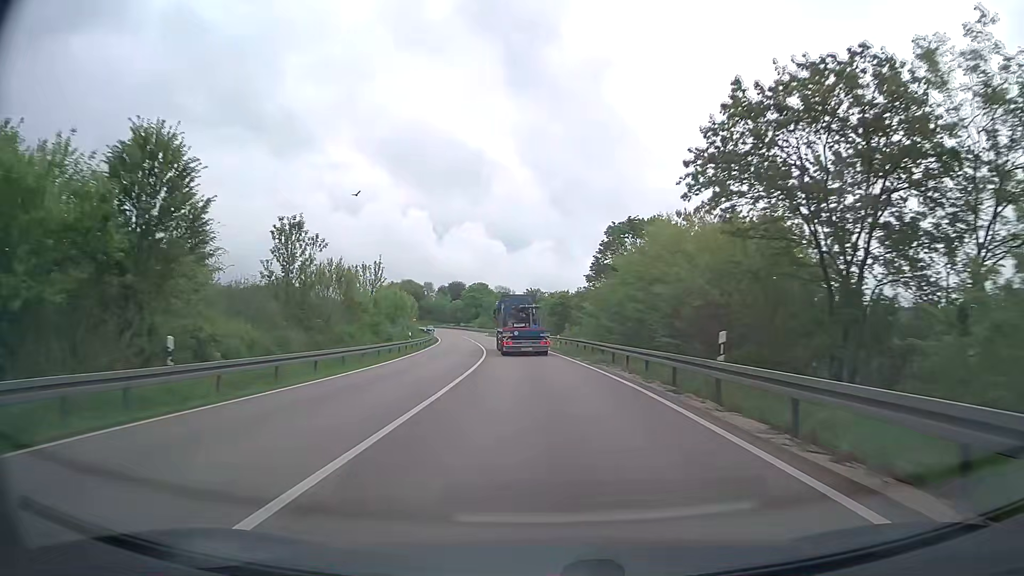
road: trunk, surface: asphalt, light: Day
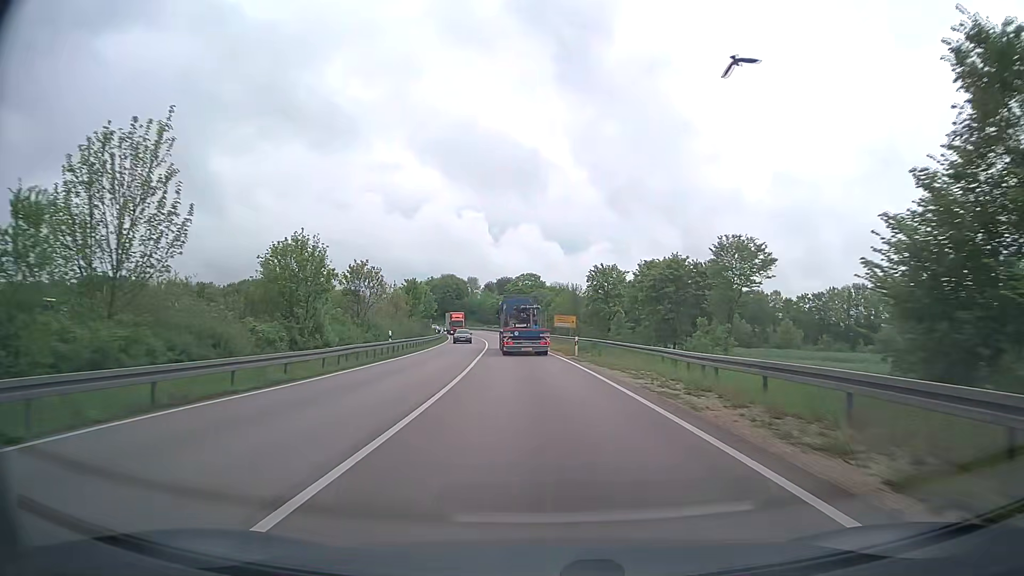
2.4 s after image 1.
(-2.0, +47.4) m; -5°
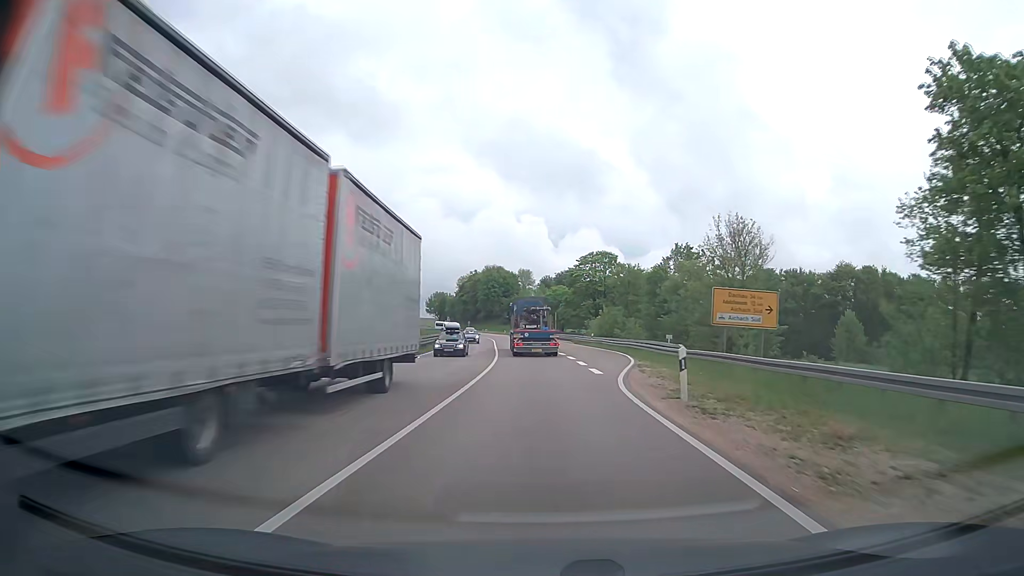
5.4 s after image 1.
(-3.0, +59.3) m; -6°
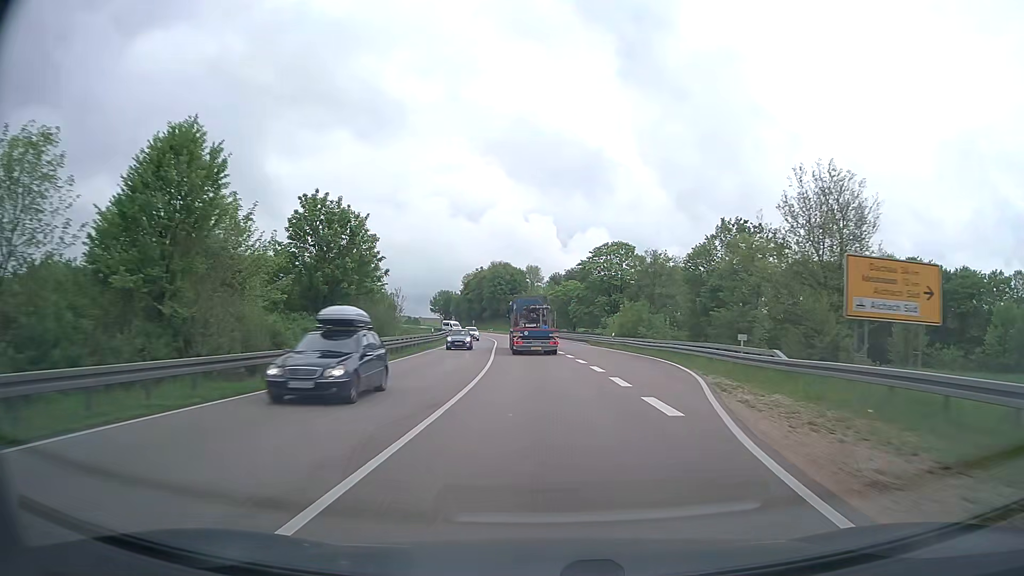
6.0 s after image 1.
(-0.1, +11.9) m; -1°
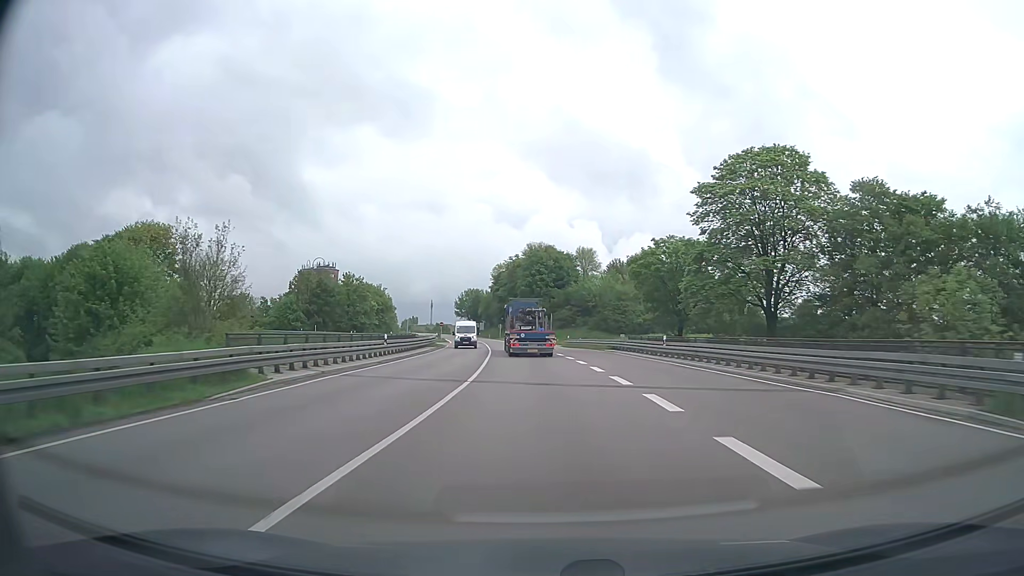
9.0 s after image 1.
(-2.1, +59.0) m; -4°
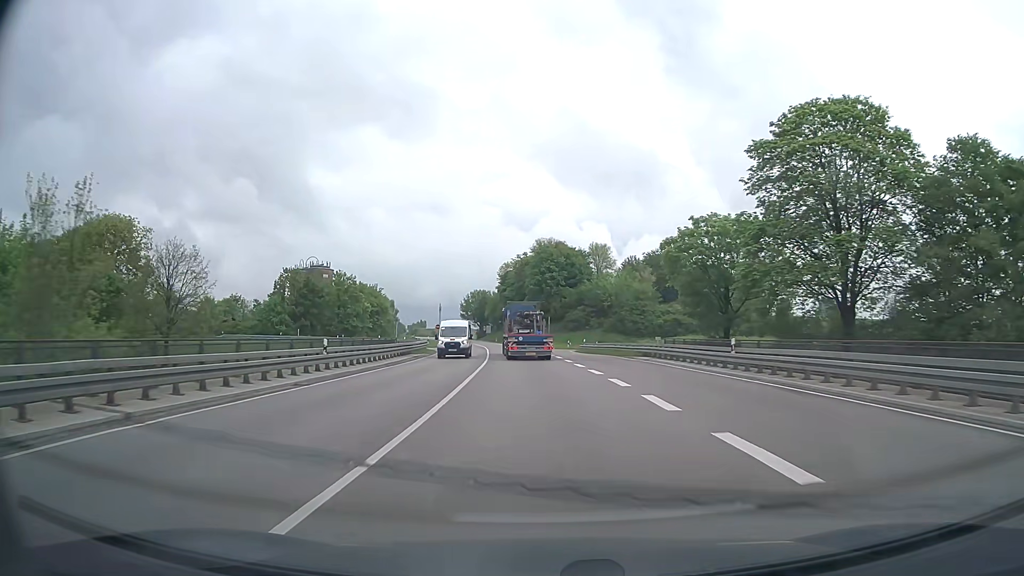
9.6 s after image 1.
(-0.1, +11.8) m; -1°
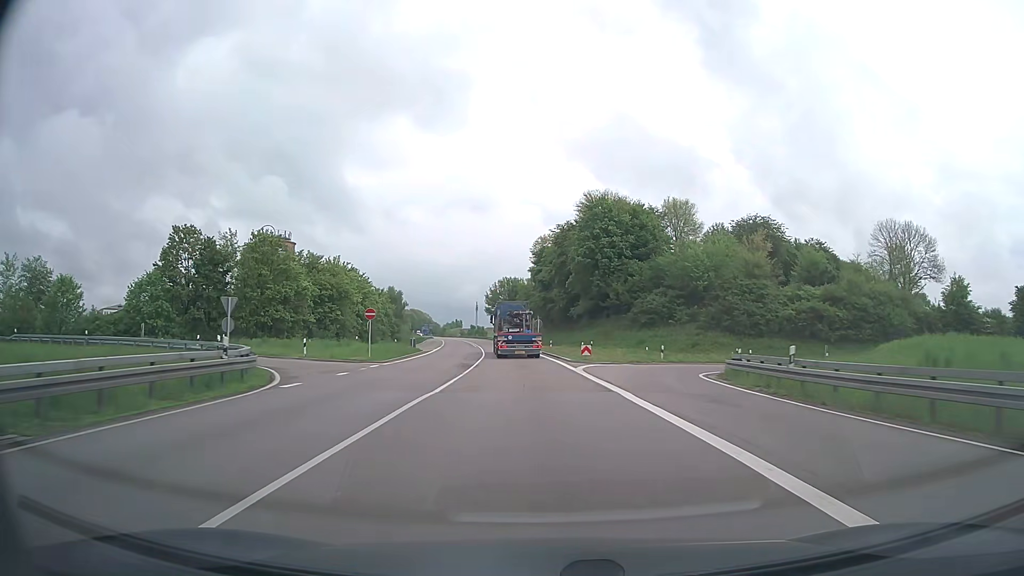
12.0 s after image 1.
(-1.5, +47.0) m; -3°
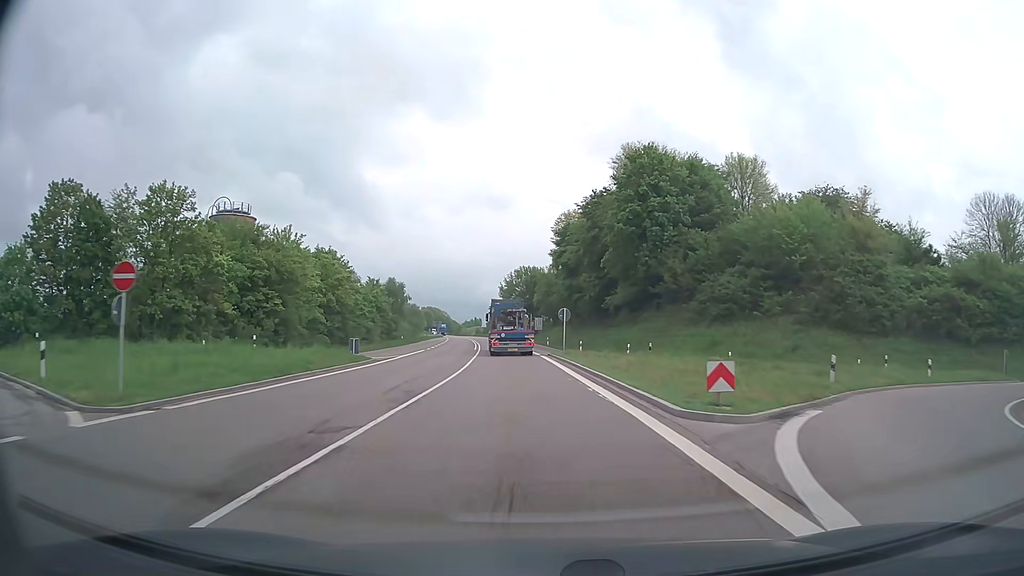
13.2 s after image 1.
(-0.4, +23.6) m; -2°
(0, +10) (0, +20) (-1, +30) (-2, +40) (-3, +50) (-3, +60) (-5, +70) (-6, +80) (-7, +90) (-8, +100) m
